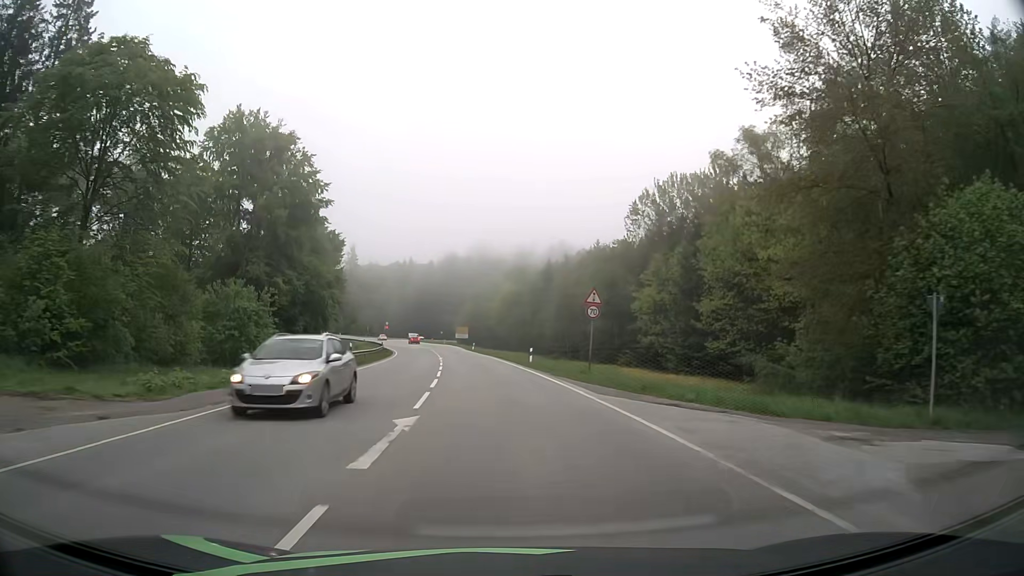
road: secondary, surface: asphalt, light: Day
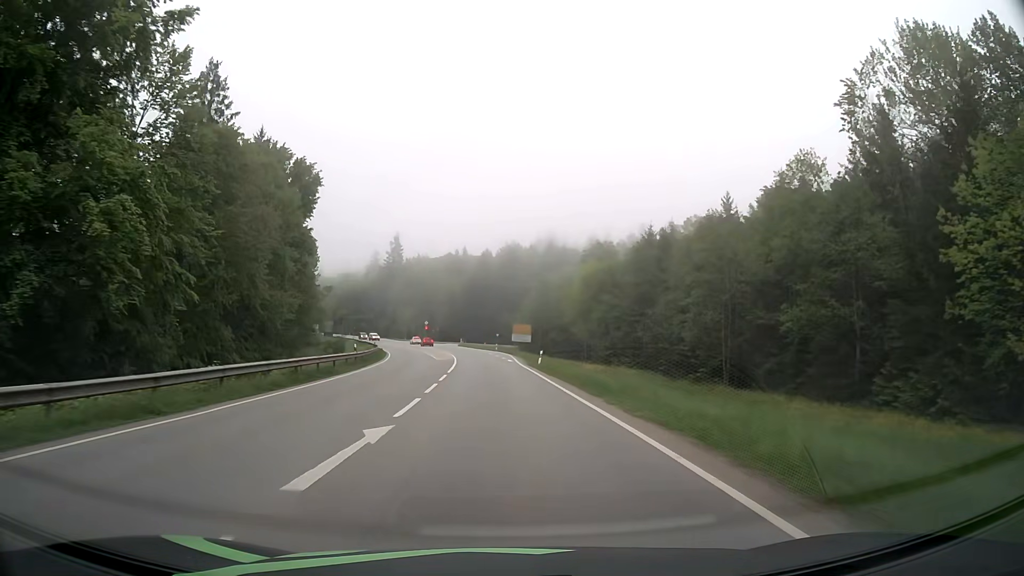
(-2.0, +43.1) m; -5°
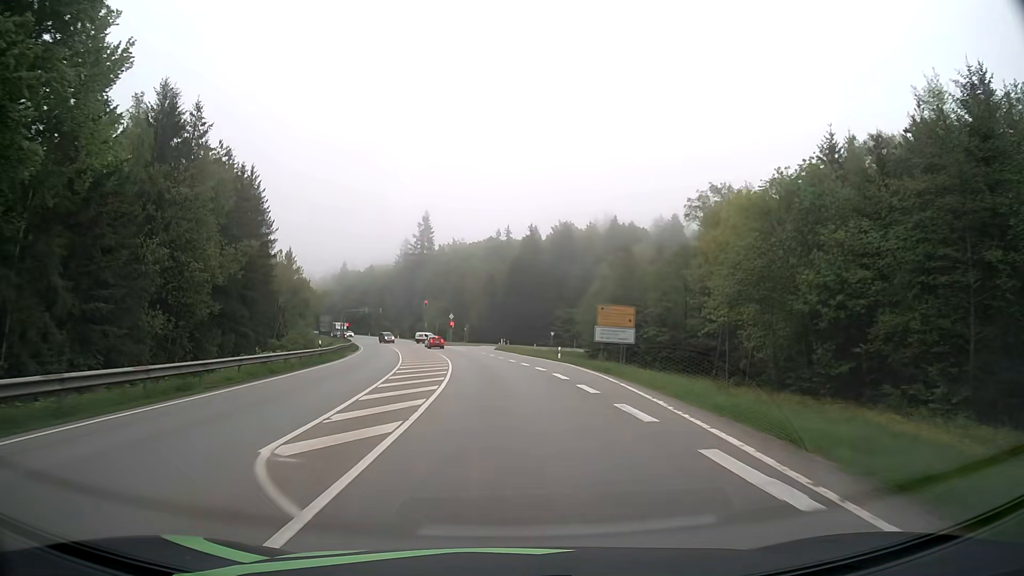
(-1.6, +43.2) m; -4°
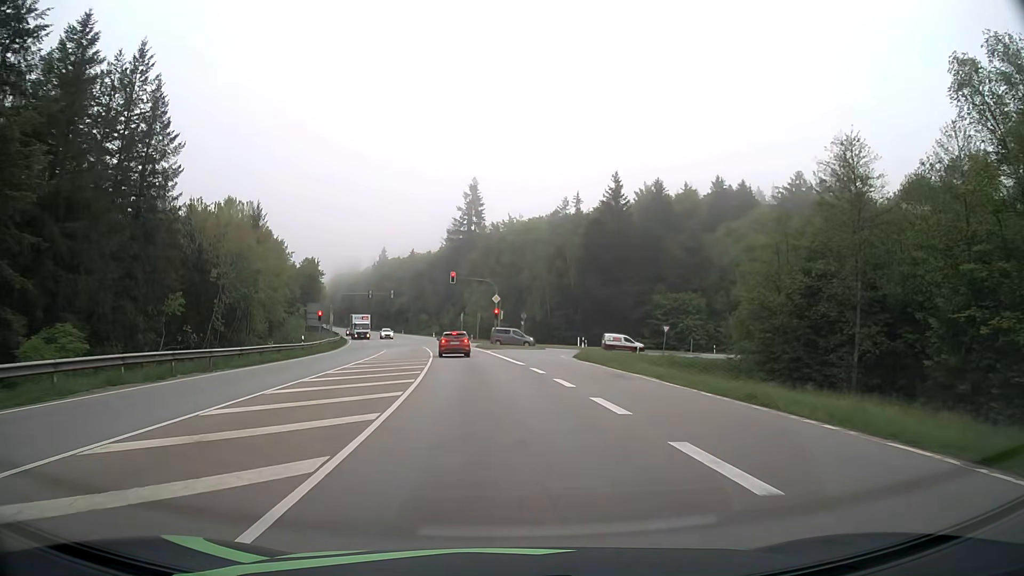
(-1.7, +41.6) m; -5°
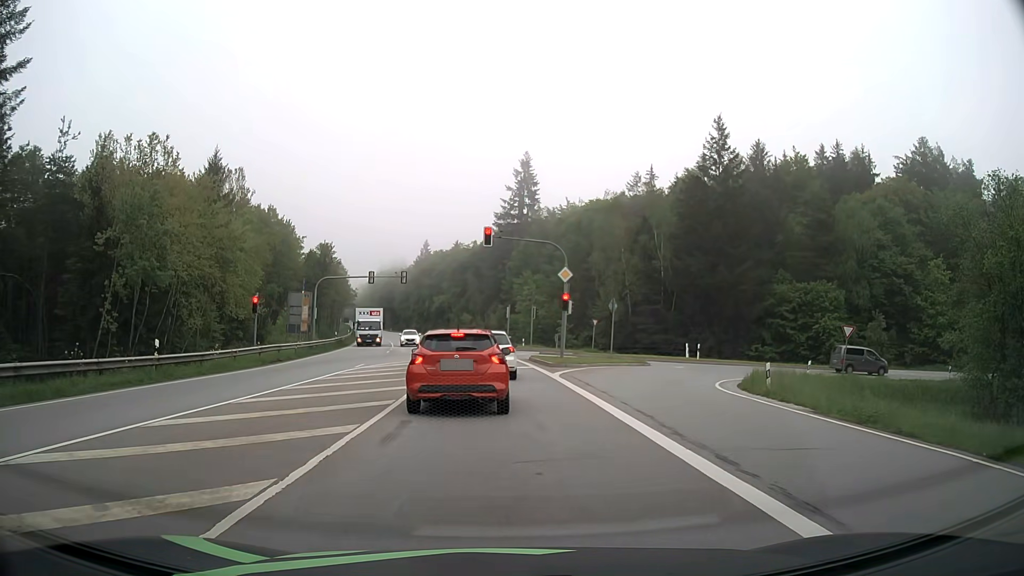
(-1.0, +25.4) m; -5°
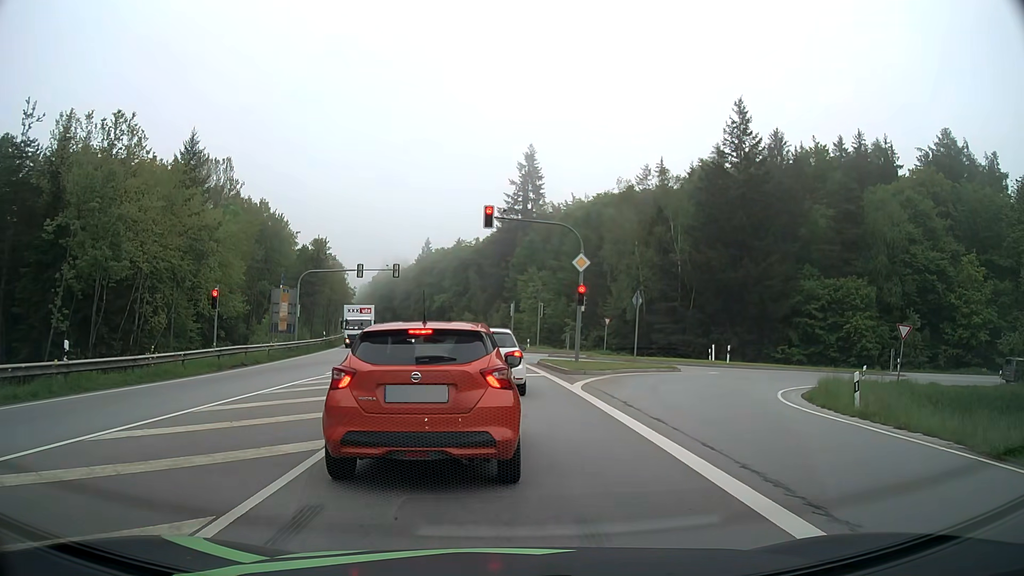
(0.0, +5.1) m; 0°
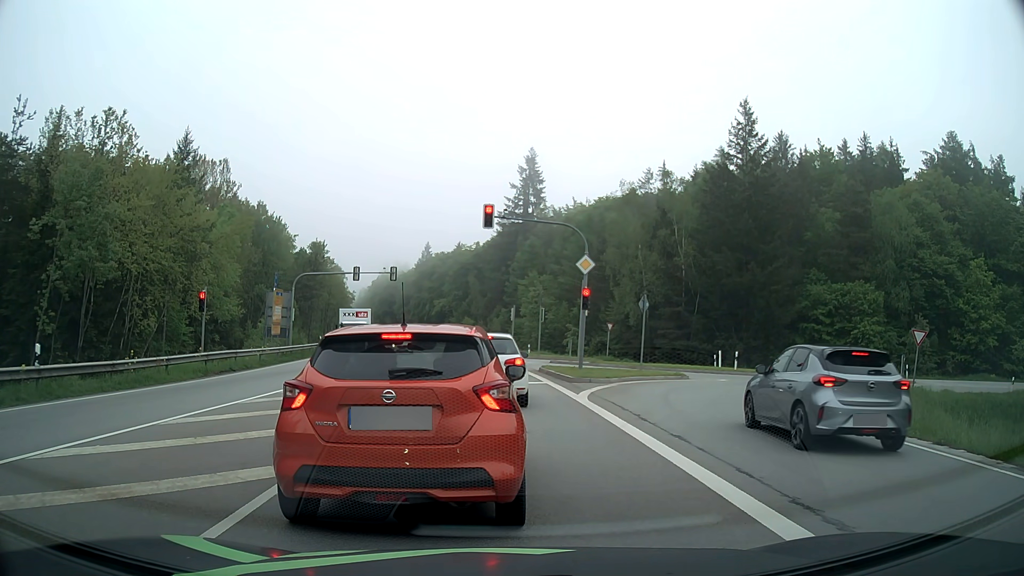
(0.0, +1.3) m; 0°
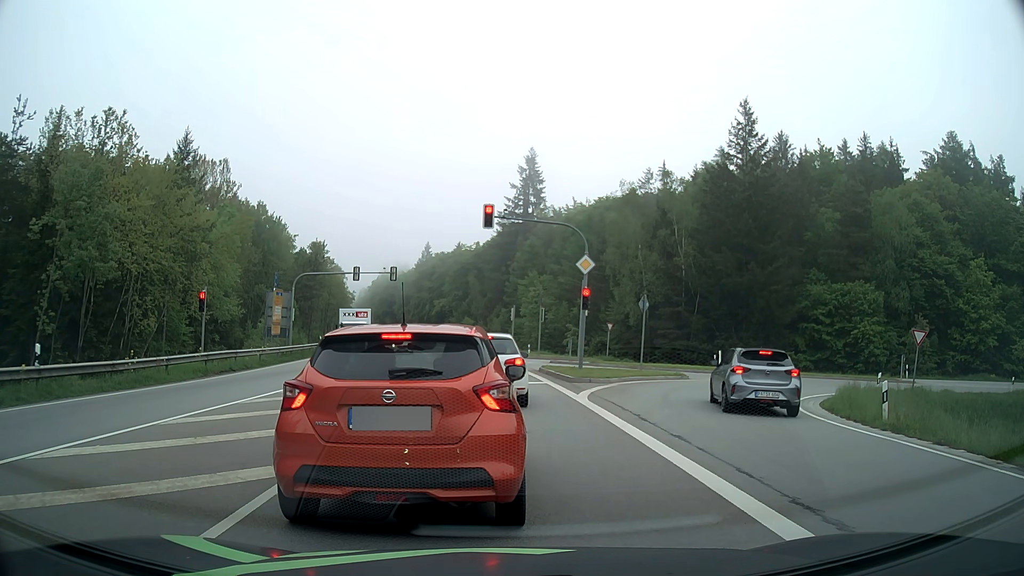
(0.0, 0.0) m; 0°
(0, +10) (-1, +20) (-1, +30) (-2, +40) (-4, +50) (-5, +60) (-7, +70) (-9, +79) (-11, +89) (-13, +99) m
